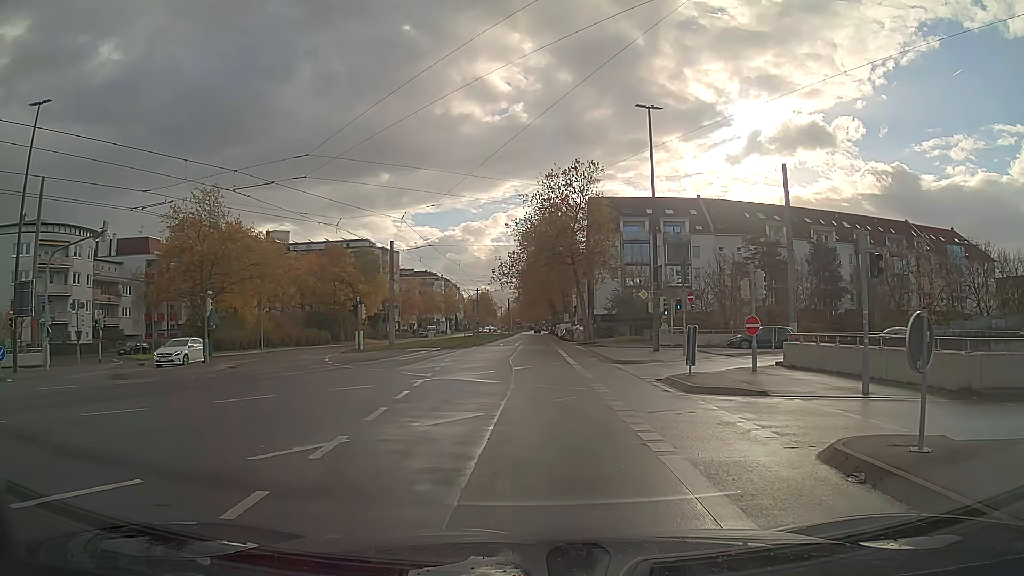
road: tertiary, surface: asphalt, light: Day
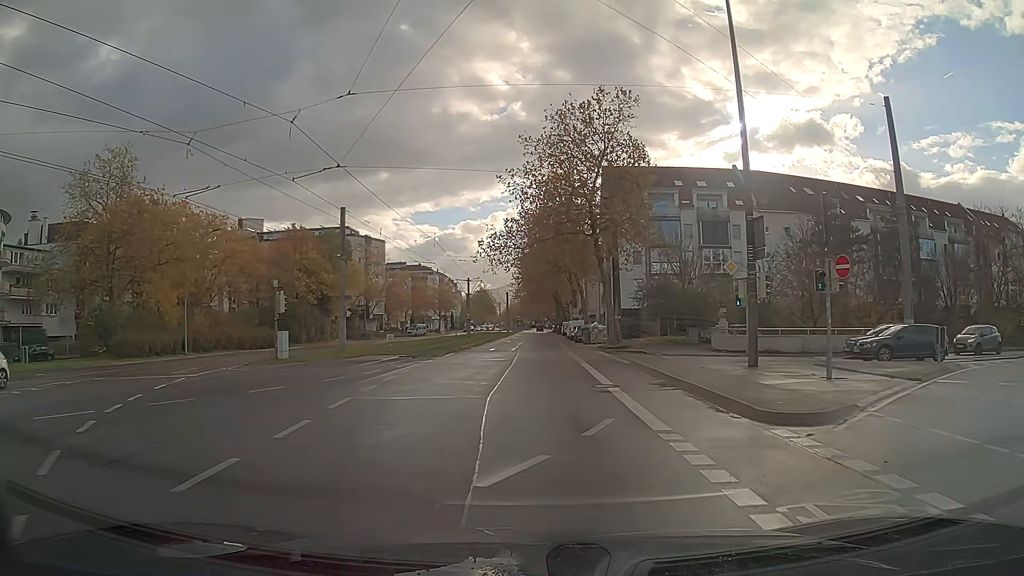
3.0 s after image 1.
(-0.1, +17.0) m; 0°
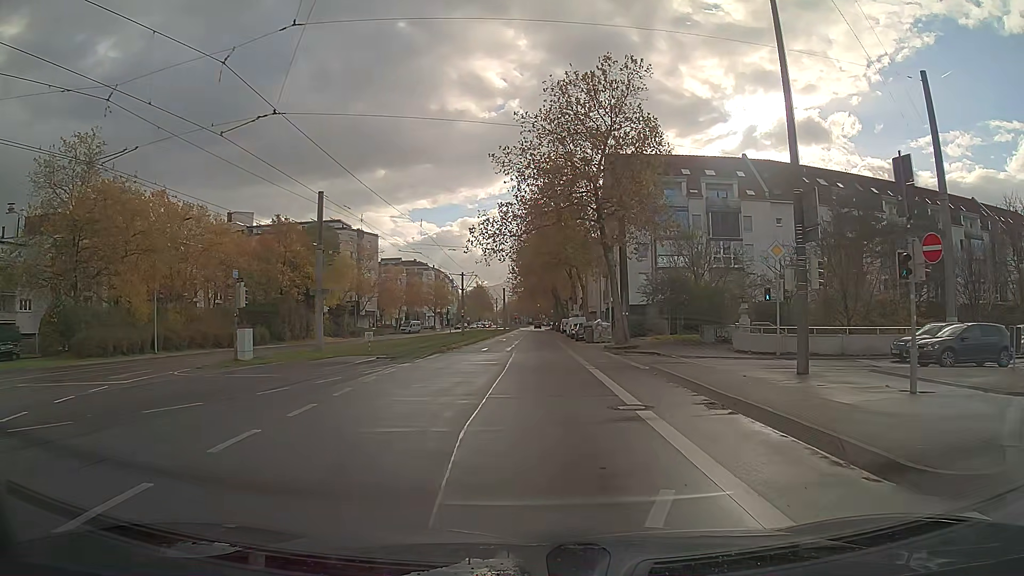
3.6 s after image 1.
(0.0, +4.5) m; 0°
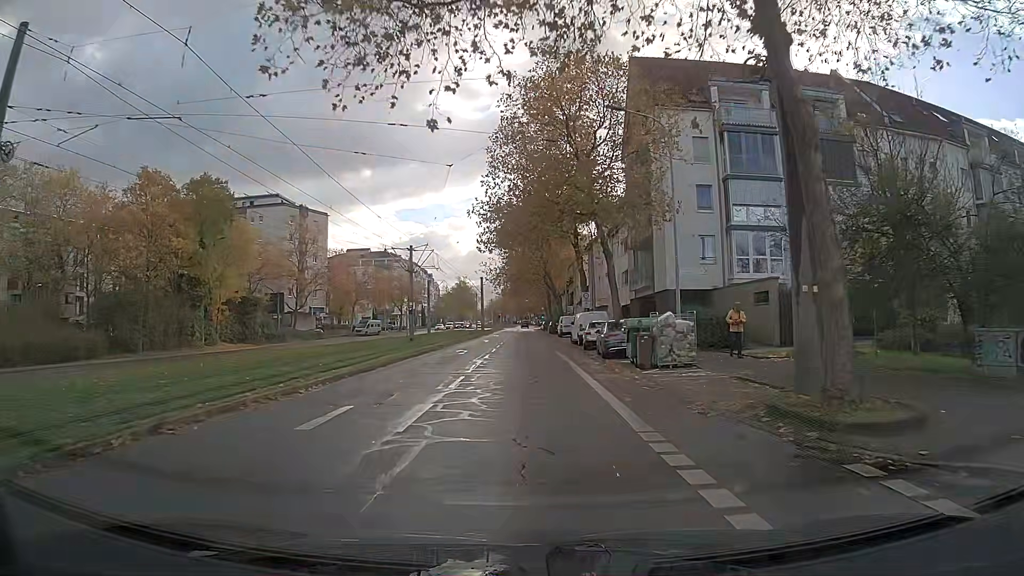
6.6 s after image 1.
(+0.2, +26.8) m; +1°
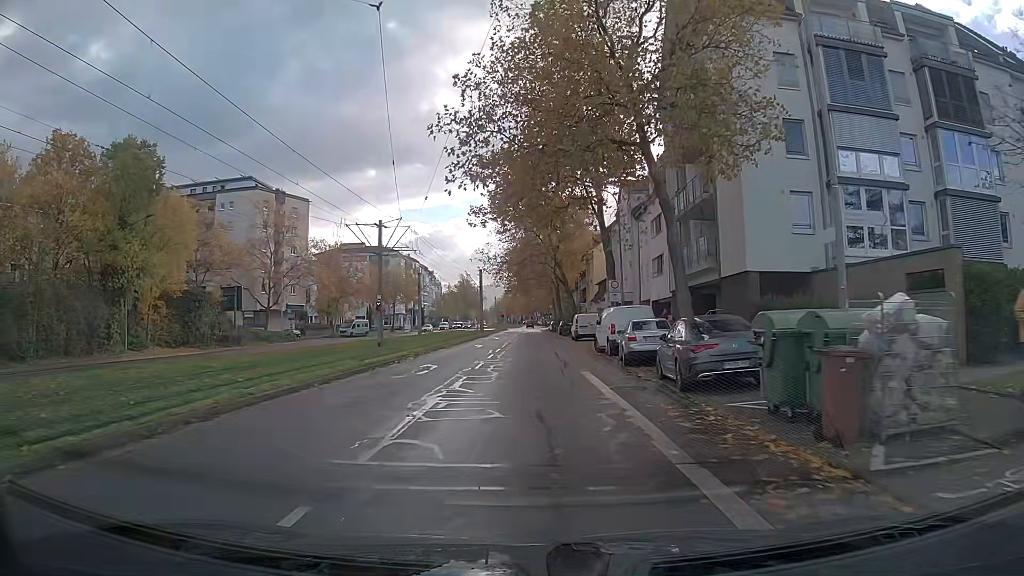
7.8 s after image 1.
(0.0, +12.6) m; 0°
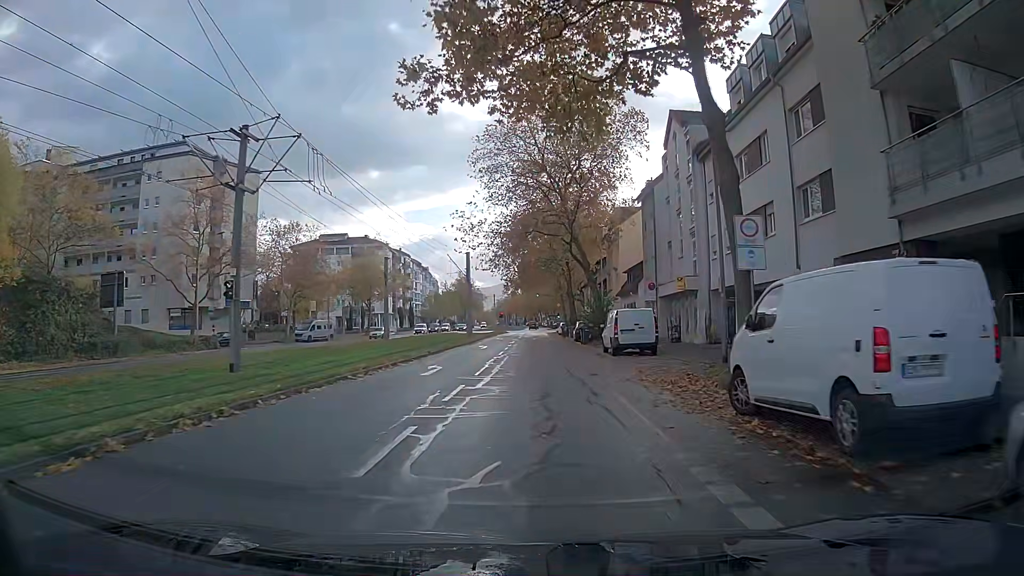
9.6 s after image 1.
(-0.1, +20.0) m; -1°
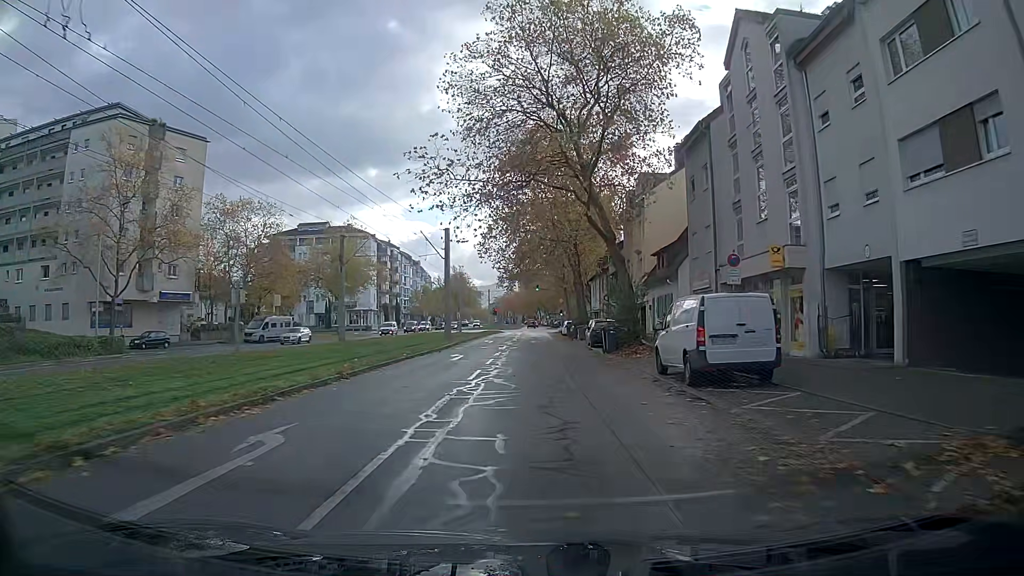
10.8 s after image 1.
(0.0, +13.7) m; +1°
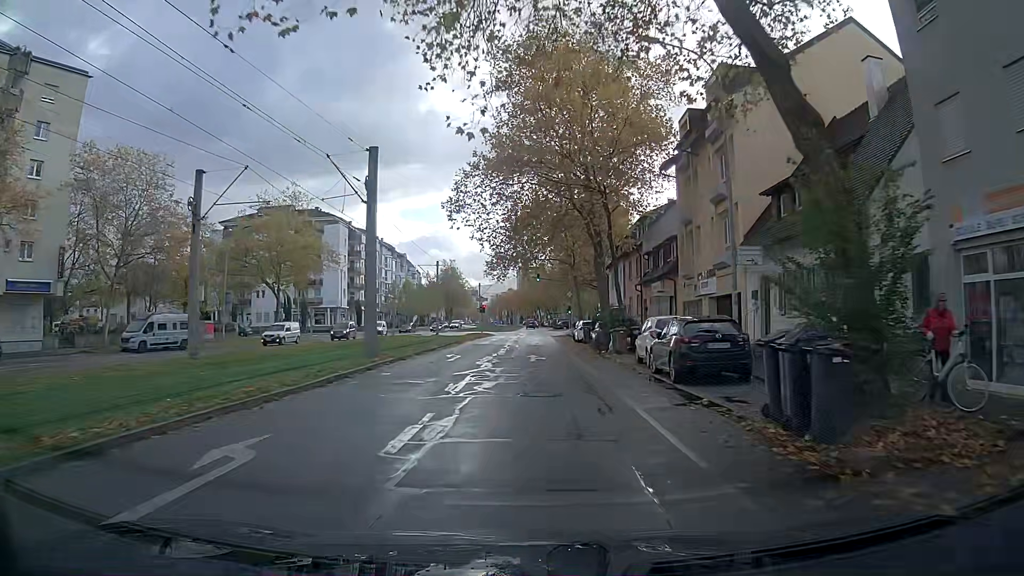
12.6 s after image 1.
(+0.1, +20.8) m; 0°
